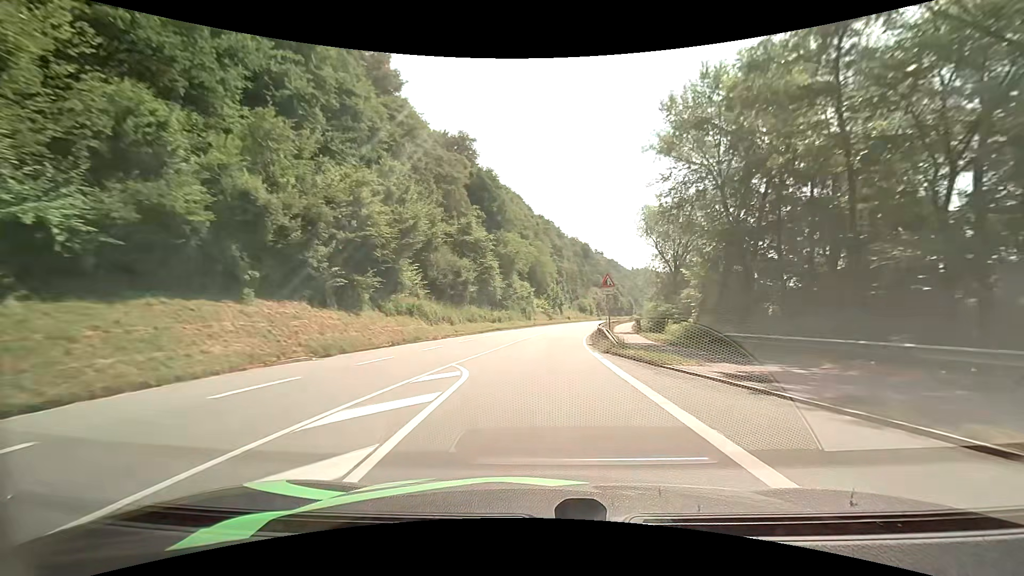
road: primary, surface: asphalt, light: Day
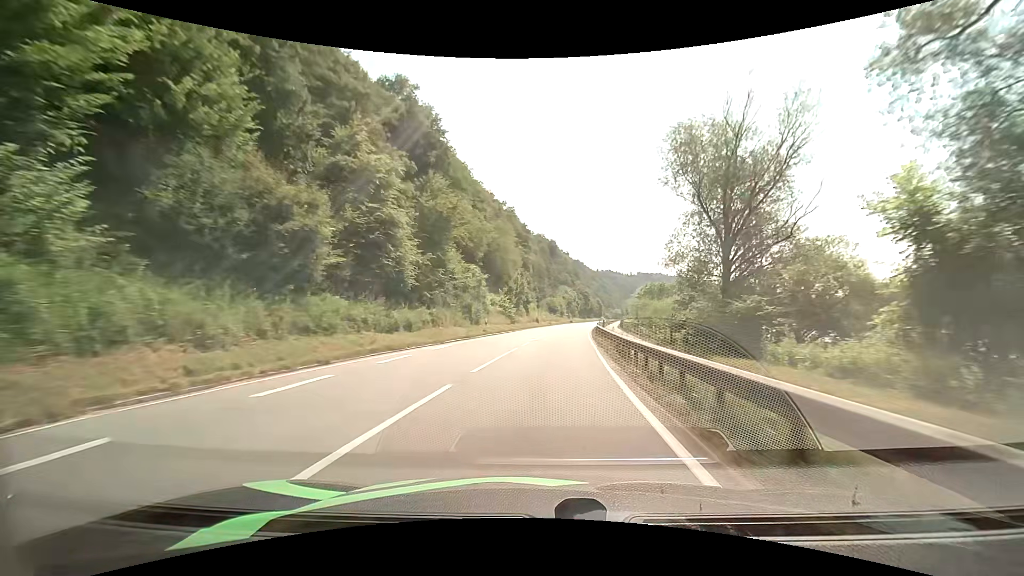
(+0.8, +23.7) m; +4°
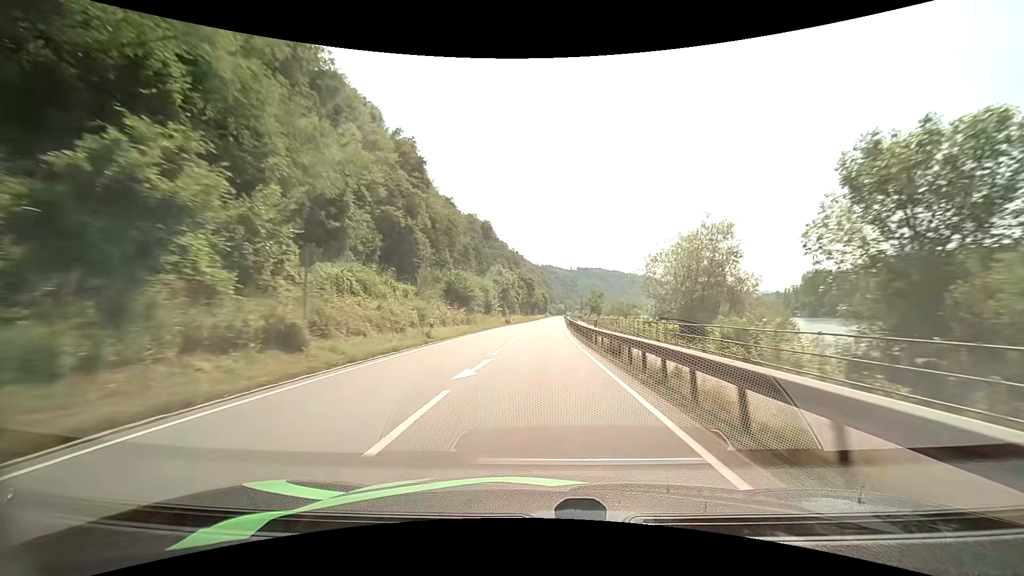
(+4.4, +60.6) m; +7°
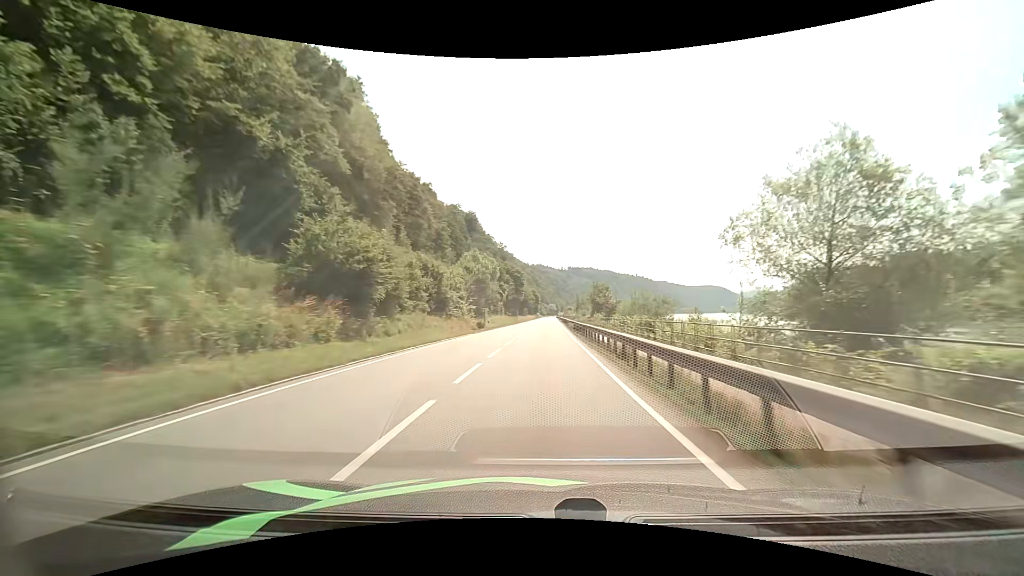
(+0.3, +25.1) m; +1°
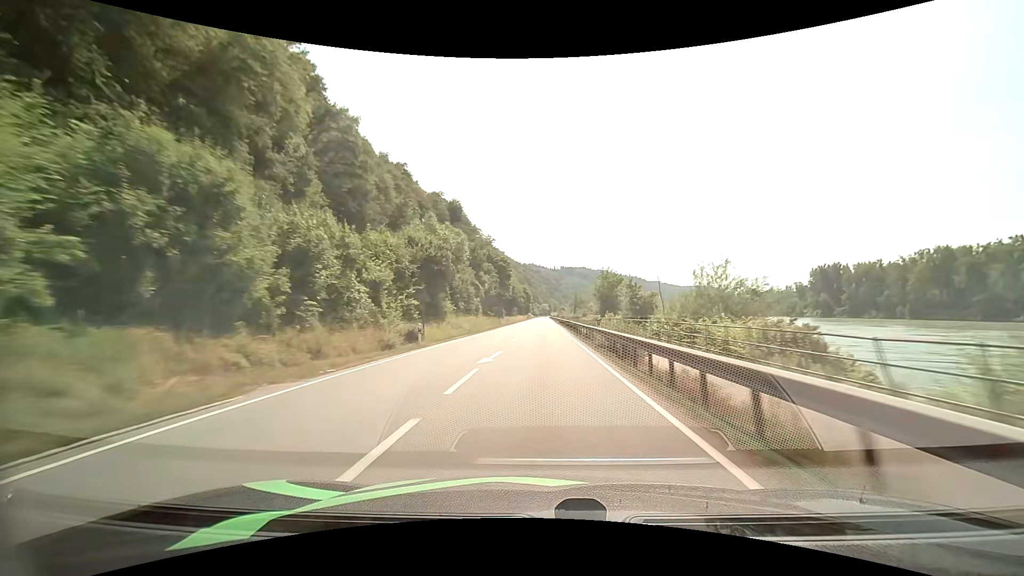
(+0.1, +25.6) m; +1°
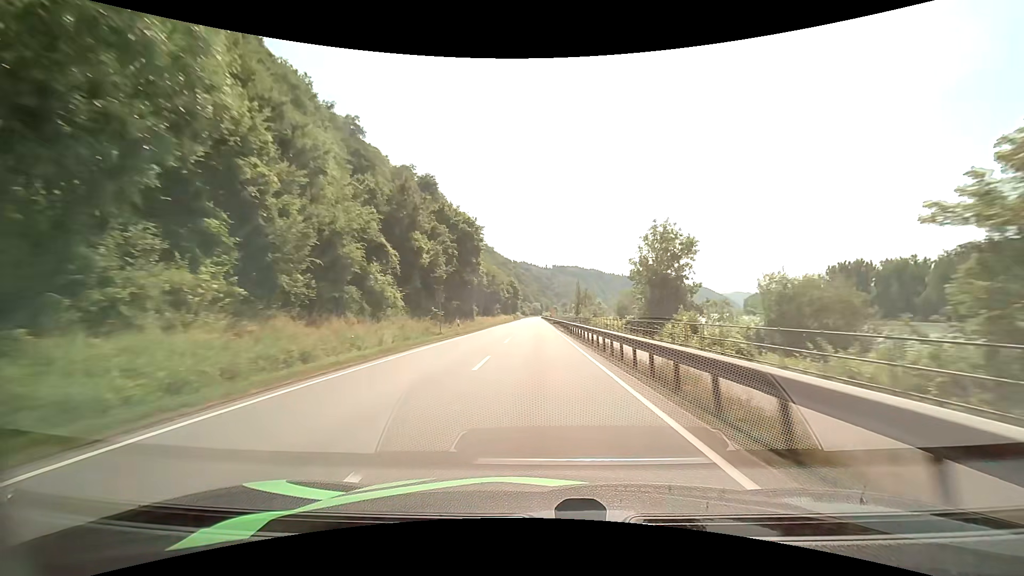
(+0.3, +38.4) m; +1°
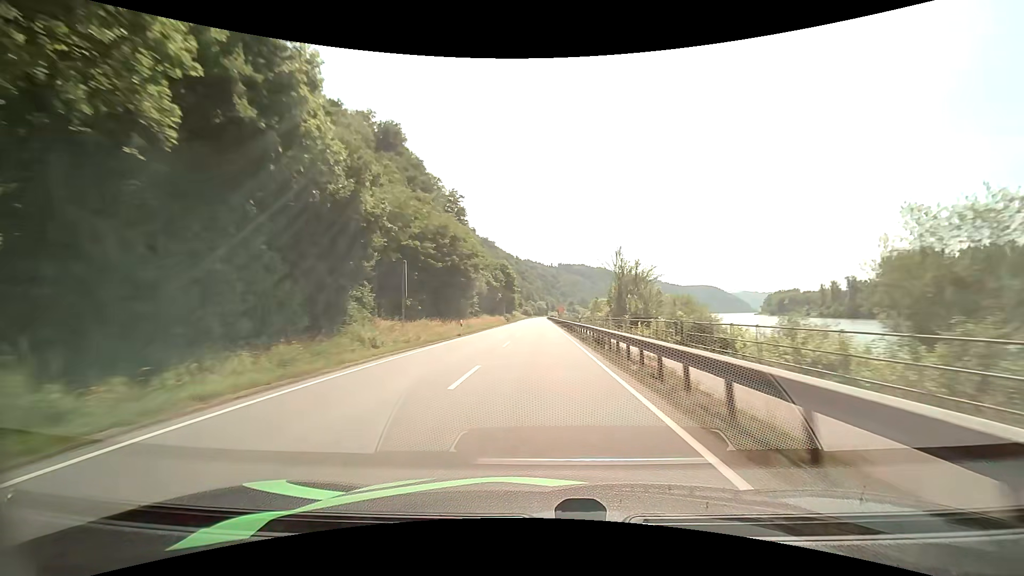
(0.0, +50.7) m; 0°
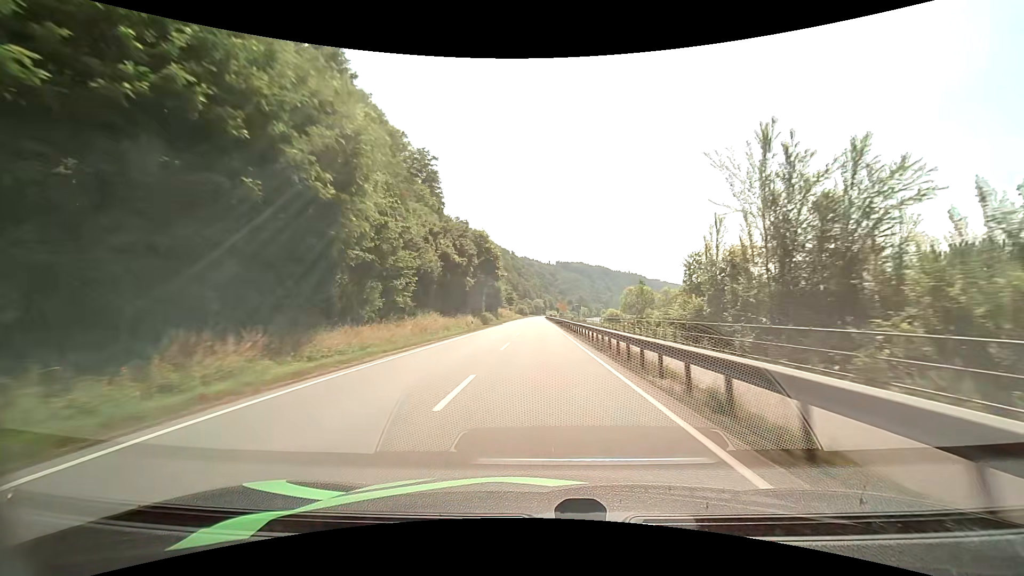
(+0.1, +37.8) m; 0°
(0, +10) (0, +20) (0, +30) (0, +40) (0, +50) (0, +60) (0, +70) (0, +80) (0, +90) (0, +100) m
